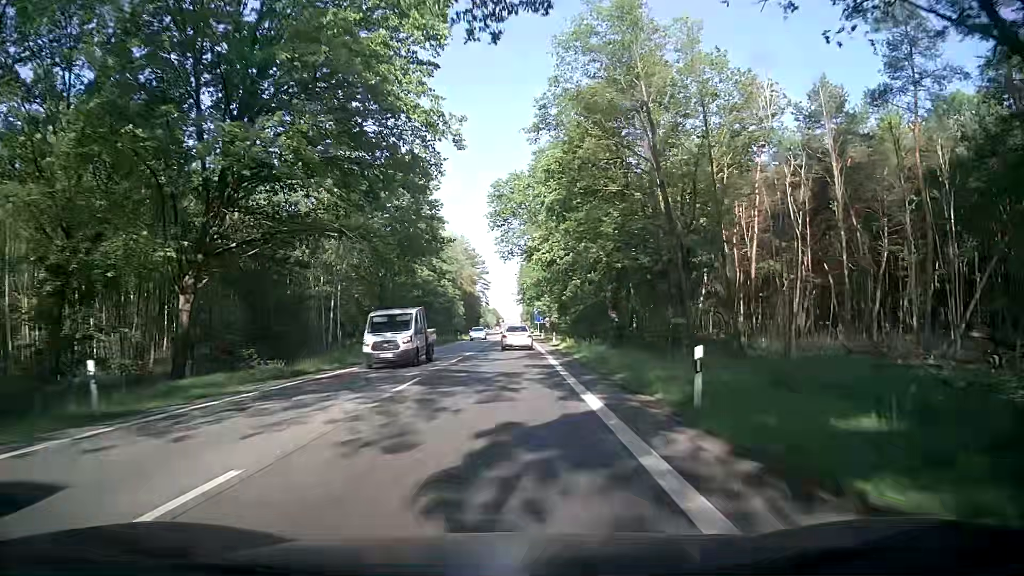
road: secondary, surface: asphalt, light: Day
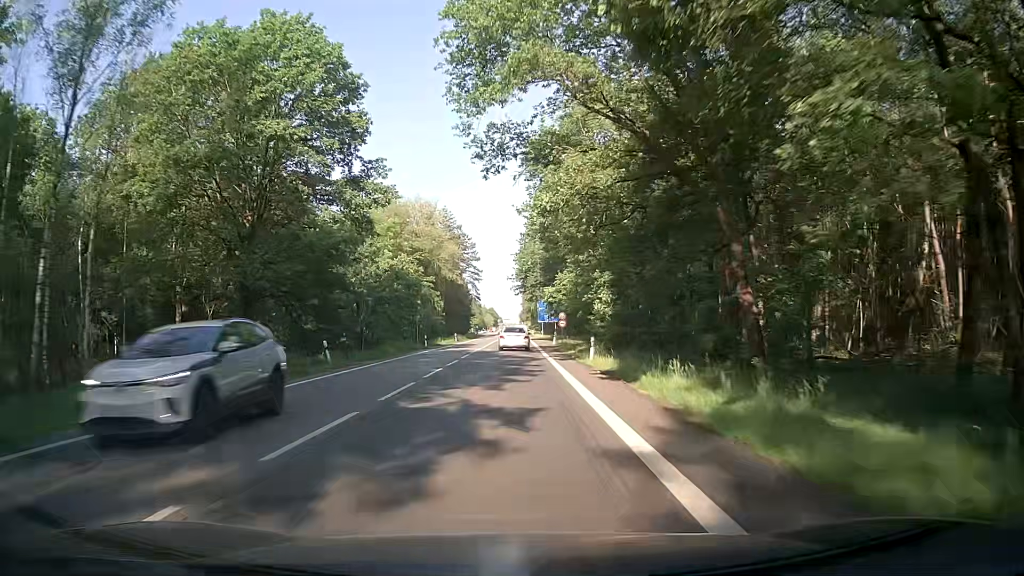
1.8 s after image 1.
(-0.2, +32.2) m; 0°
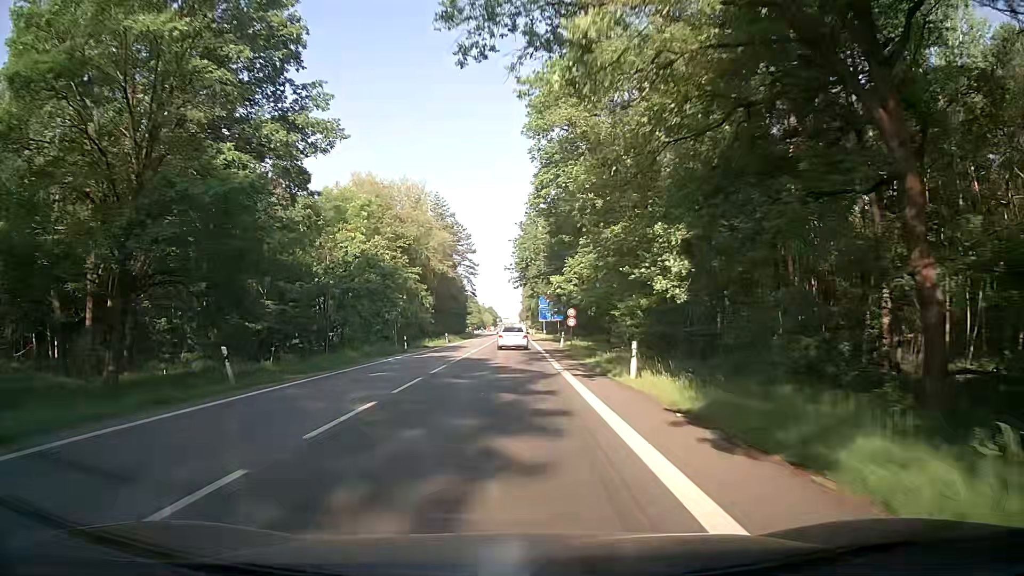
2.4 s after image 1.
(0.0, +10.7) m; -1°
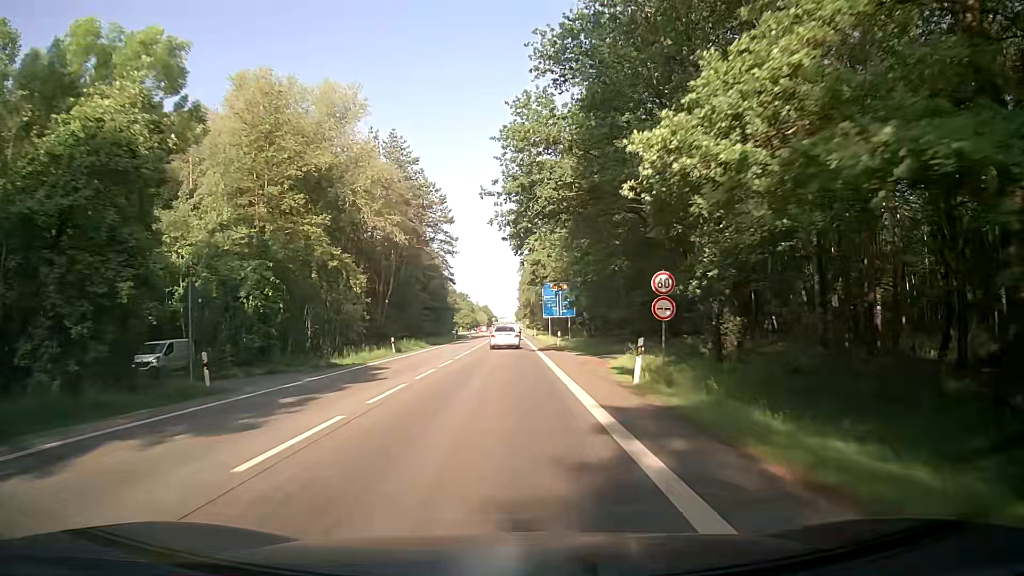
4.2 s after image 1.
(+0.4, +32.2) m; +1°
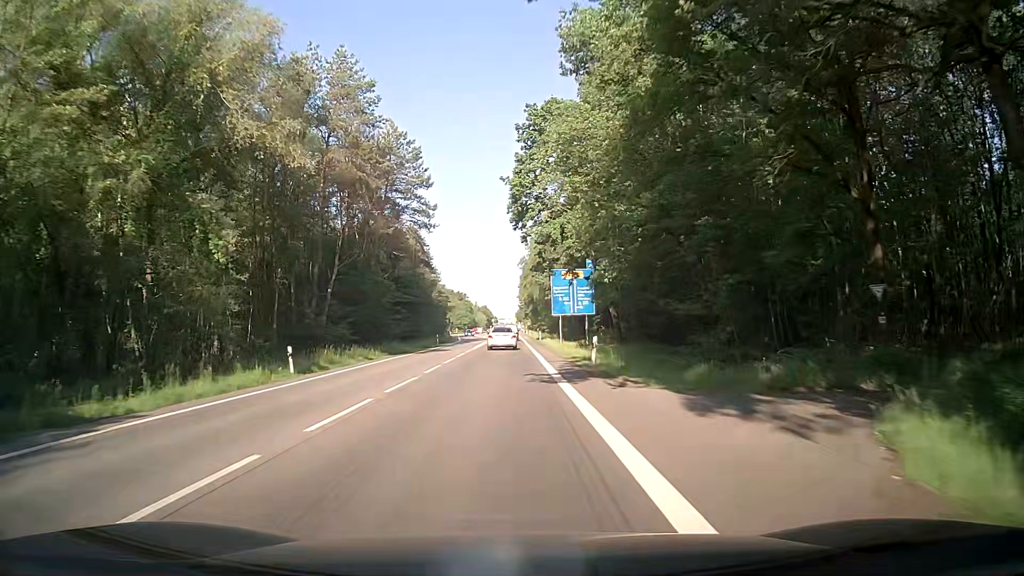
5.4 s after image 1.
(-0.1, +21.5) m; 0°
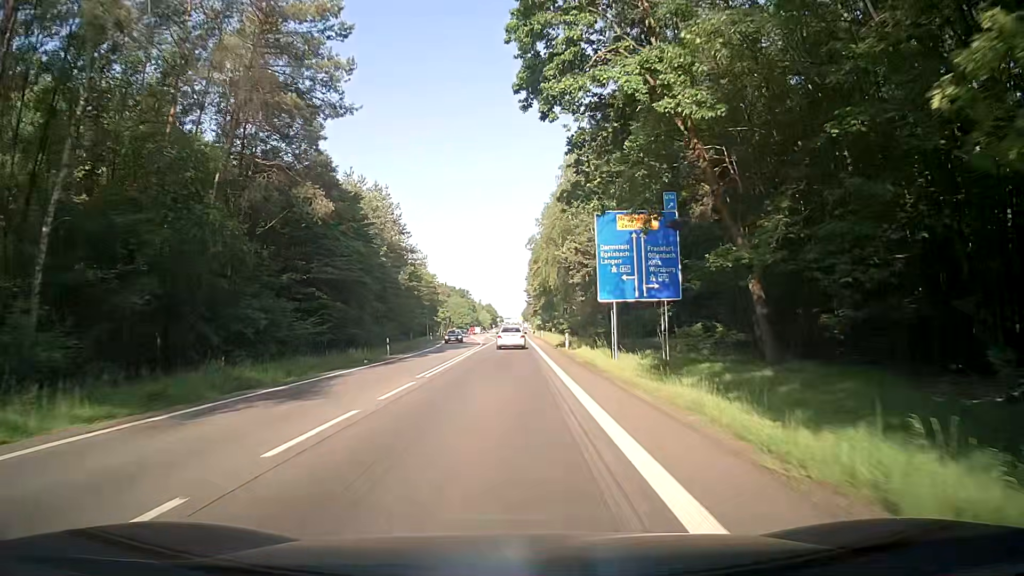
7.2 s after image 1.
(-0.2, +32.2) m; -1°
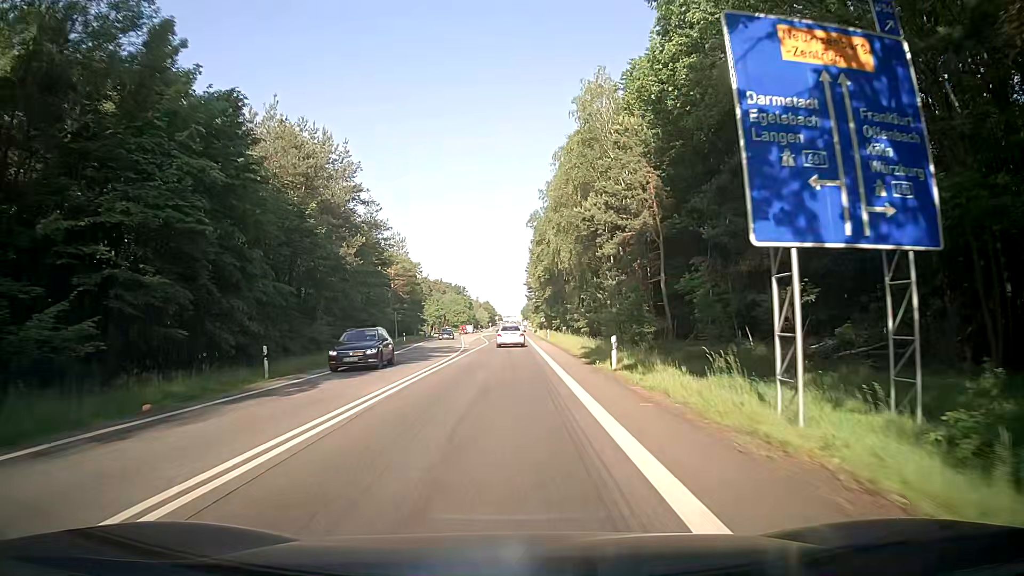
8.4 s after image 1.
(+0.3, +21.5) m; +1°
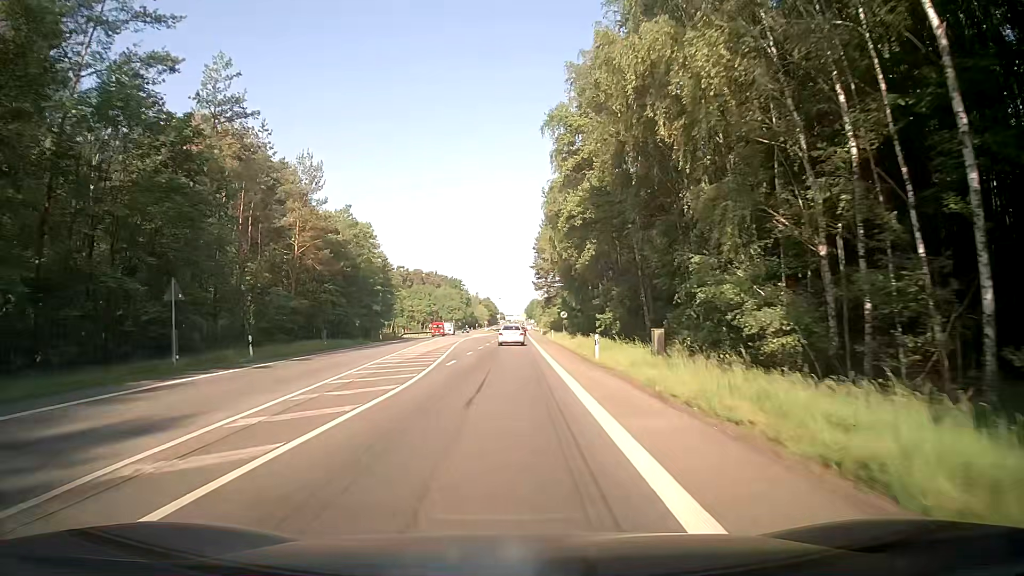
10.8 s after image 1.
(0.0, +43.0) m; 0°
(0, +10) (0, +20) (0, +30) (0, +40) (0, +50) (0, +60) (0, +70) (0, +80) (0, +90) (0, +100) m
